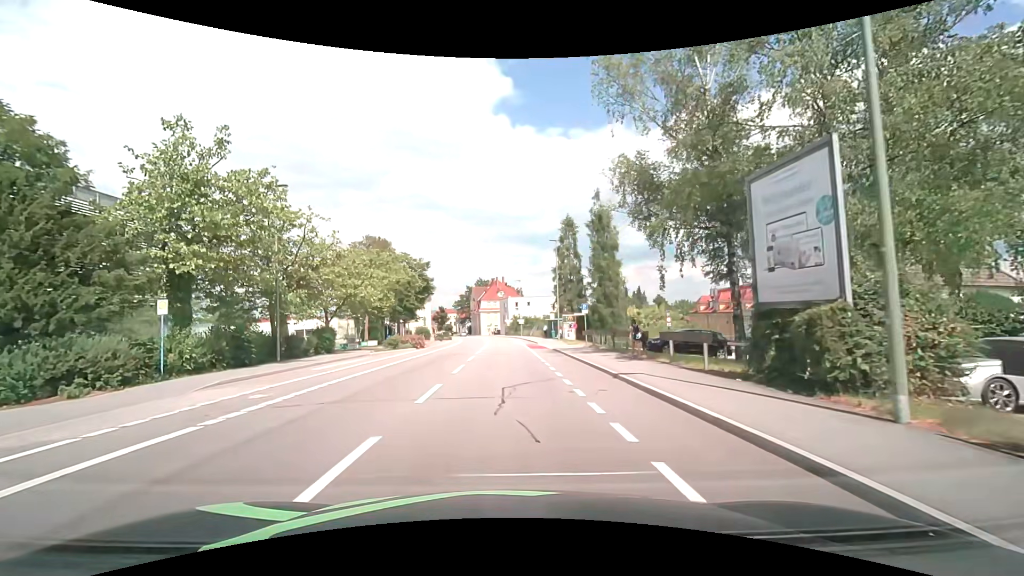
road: tertiary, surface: asphalt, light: Day
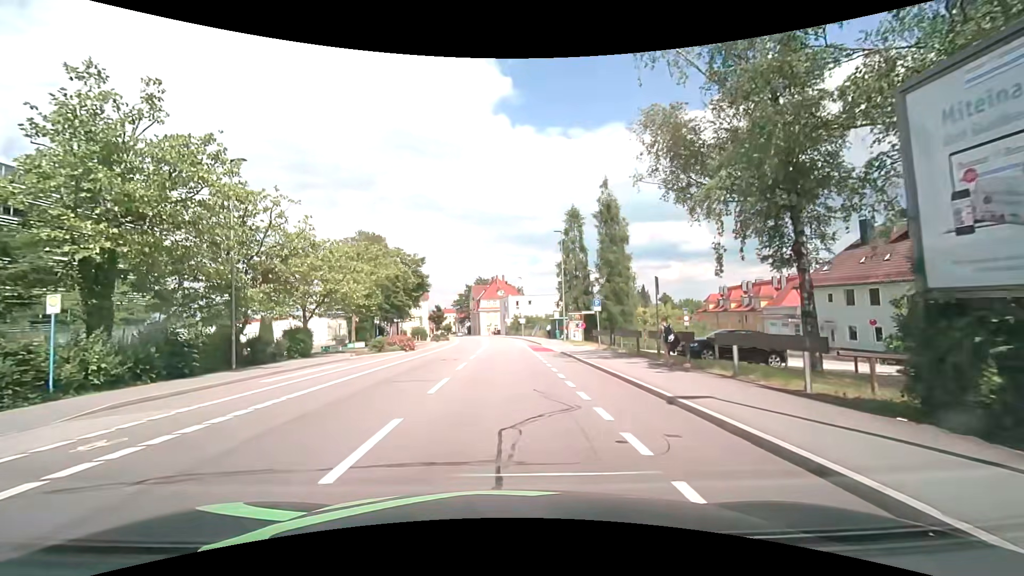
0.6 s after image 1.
(0.0, +4.7) m; 0°
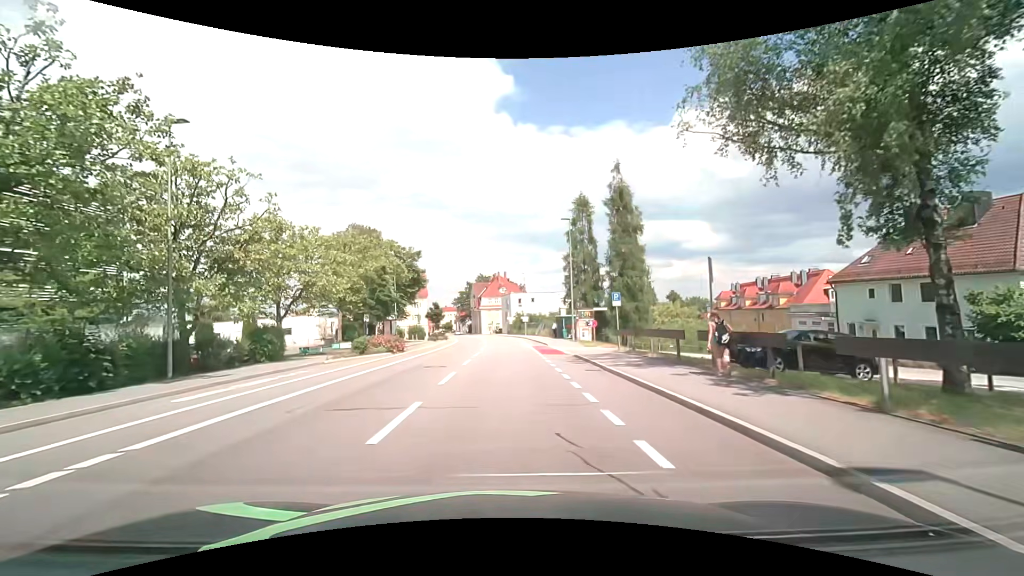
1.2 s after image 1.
(0.0, +4.7) m; 0°
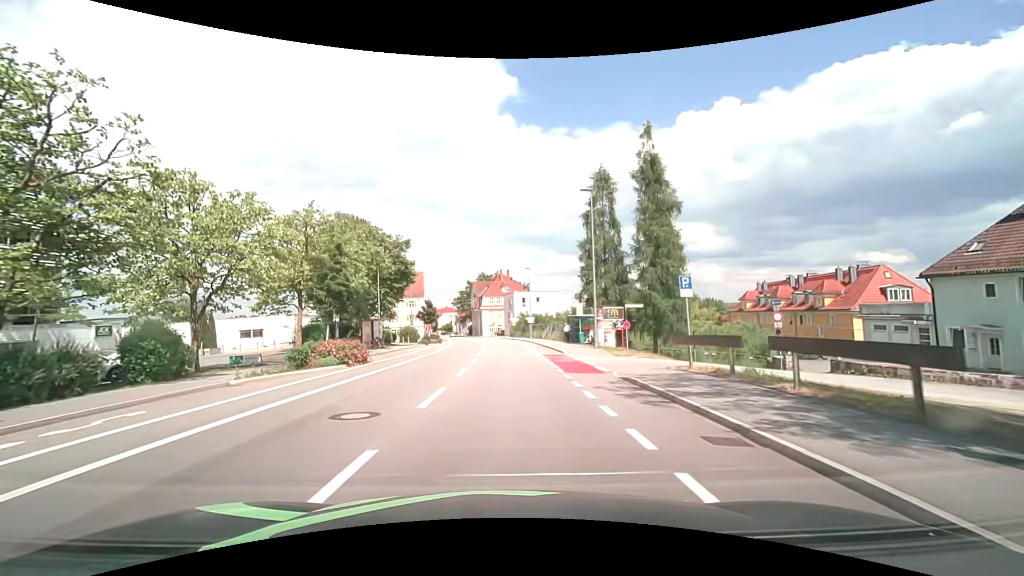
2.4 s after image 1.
(-0.1, +9.3) m; -1°
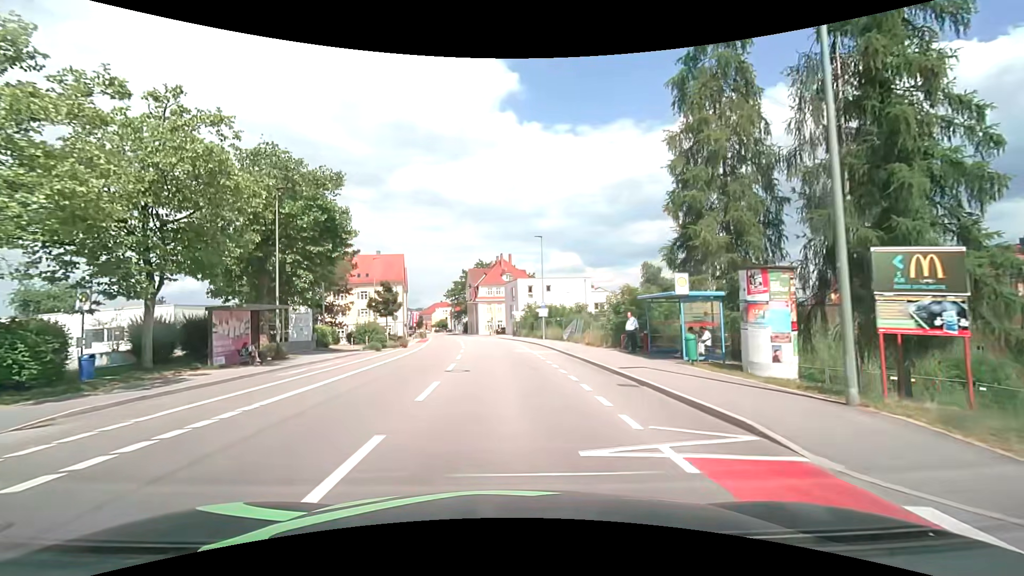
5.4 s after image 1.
(+0.2, +23.3) m; 0°
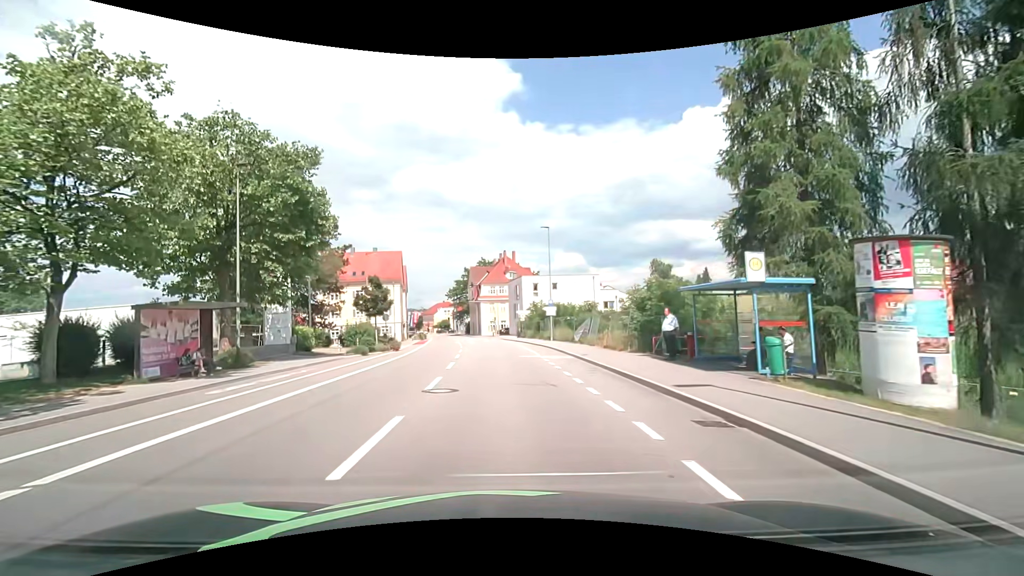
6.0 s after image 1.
(0.0, +4.7) m; -1°
